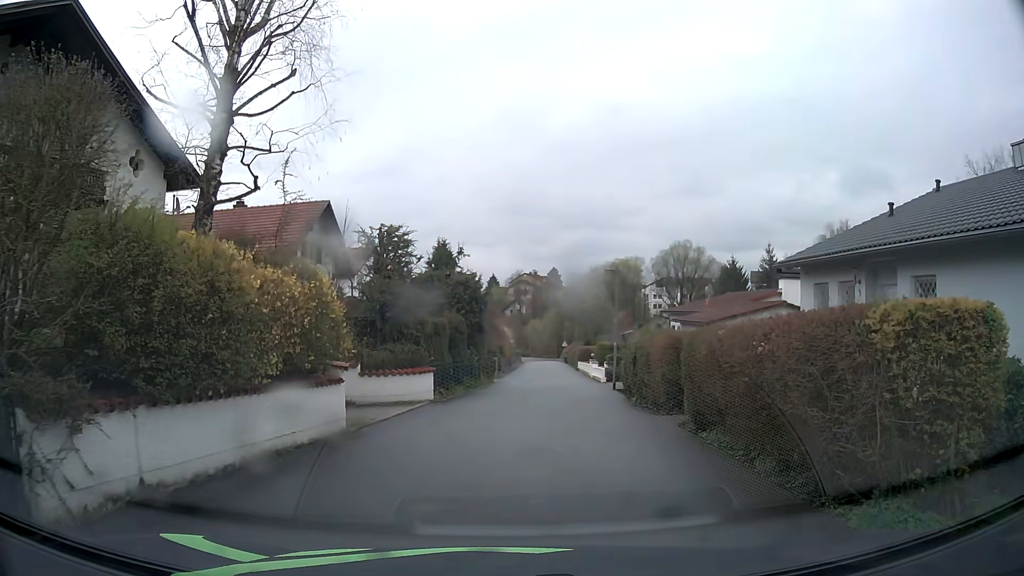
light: Day
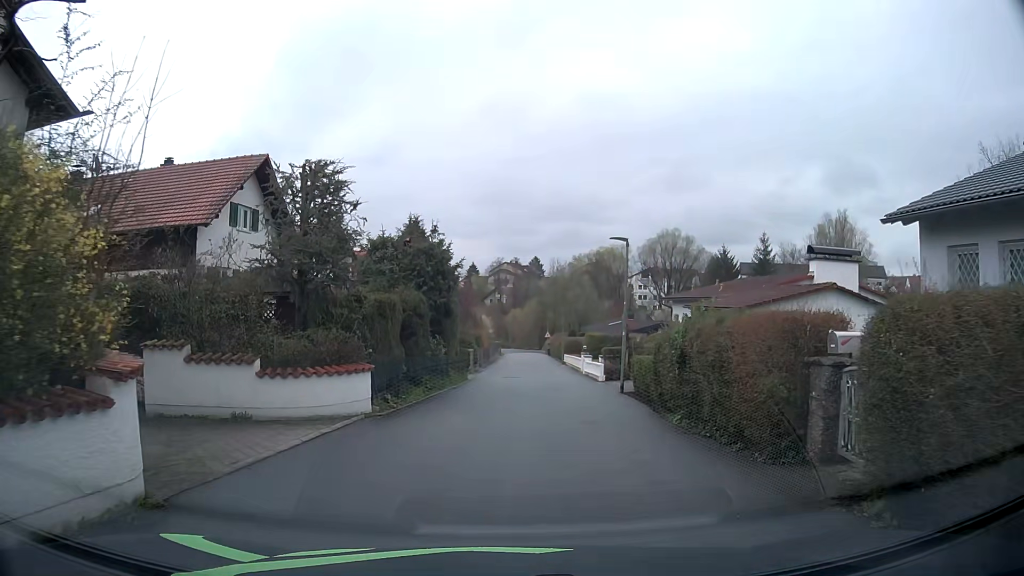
(0.0, +6.7) m; +1°
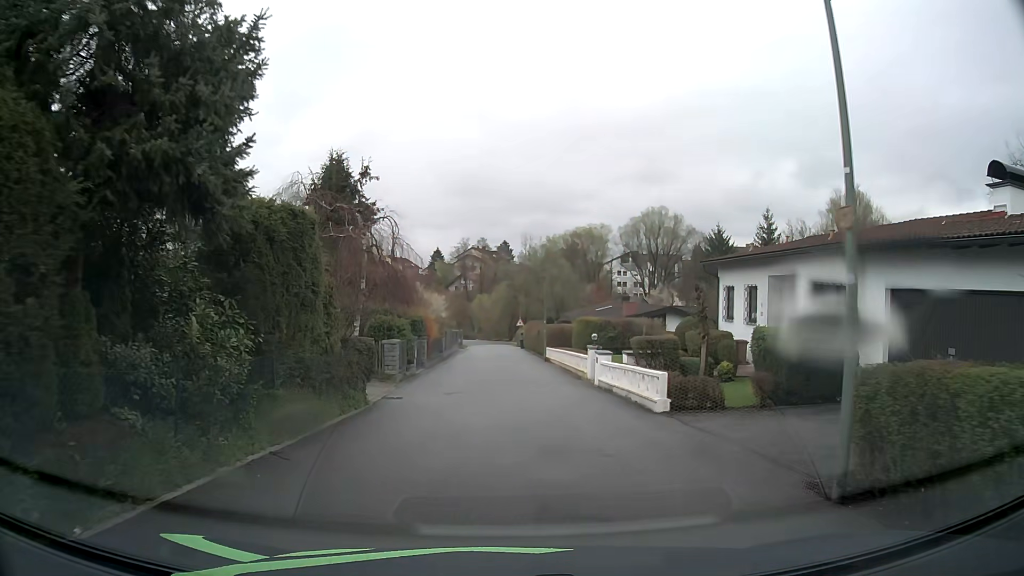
(+0.6, +16.5) m; +3°
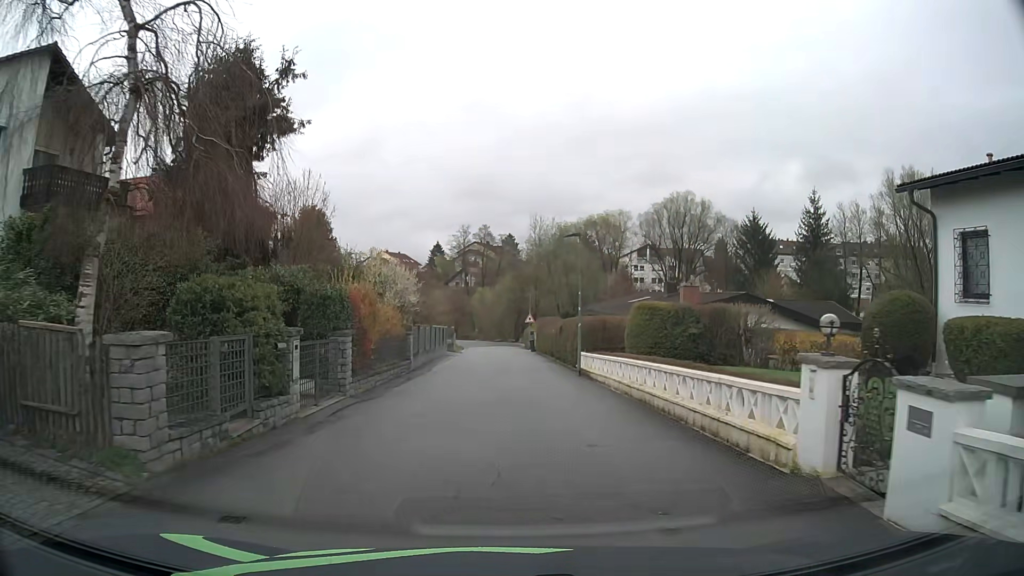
(-0.1, +16.0) m; 0°
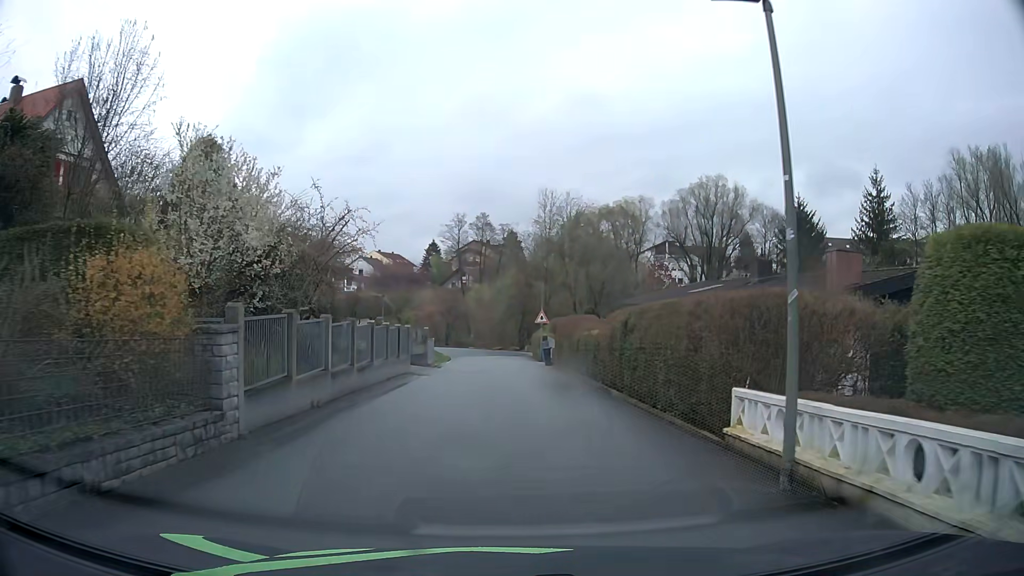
(-0.1, +17.3) m; 0°
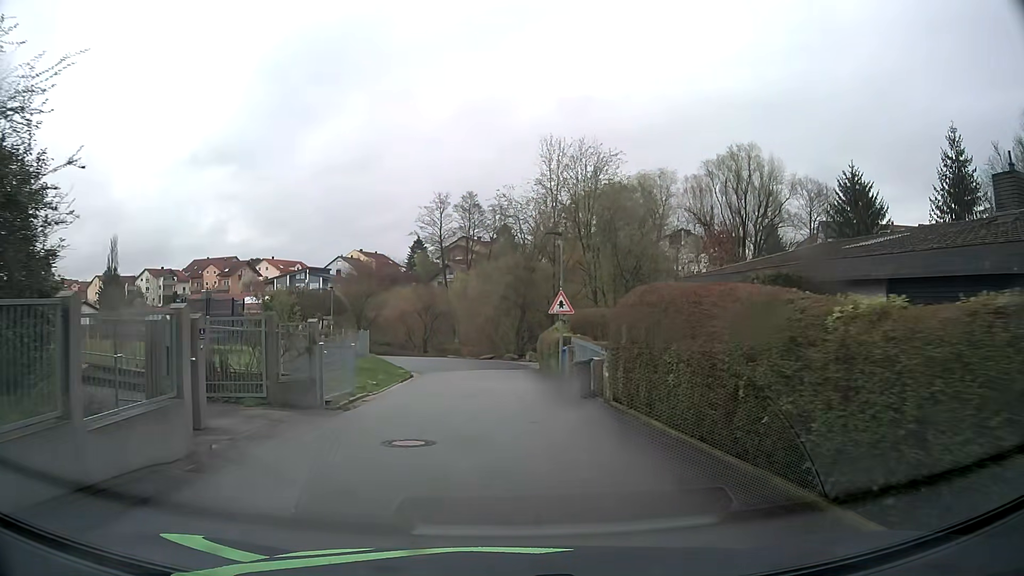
(0.0, +18.1) m; 0°
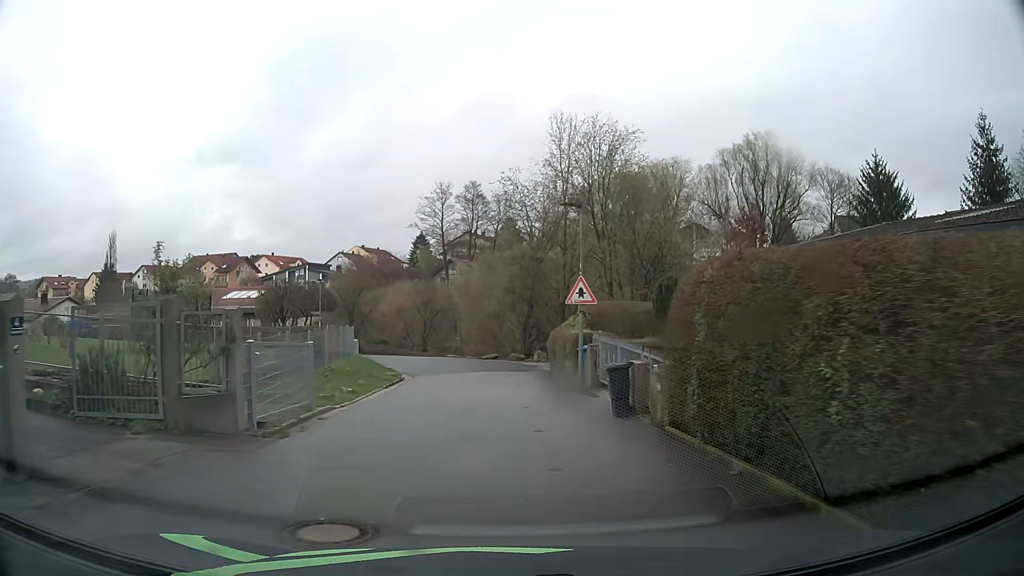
(0.0, +4.5) m; -1°
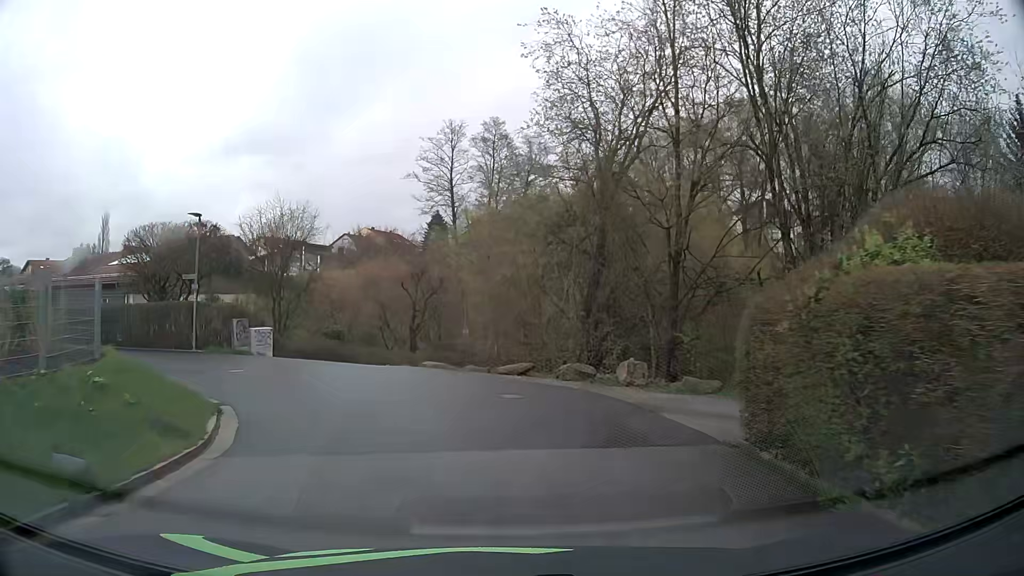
(-0.4, +22.1) m; -2°
(-1, +10) (-6, +18) (-16, +22) (-25, +24) (-35, +27) (-45, +29) (-54, +32) (-64, +35) (-73, +37) (-83, +40) m
